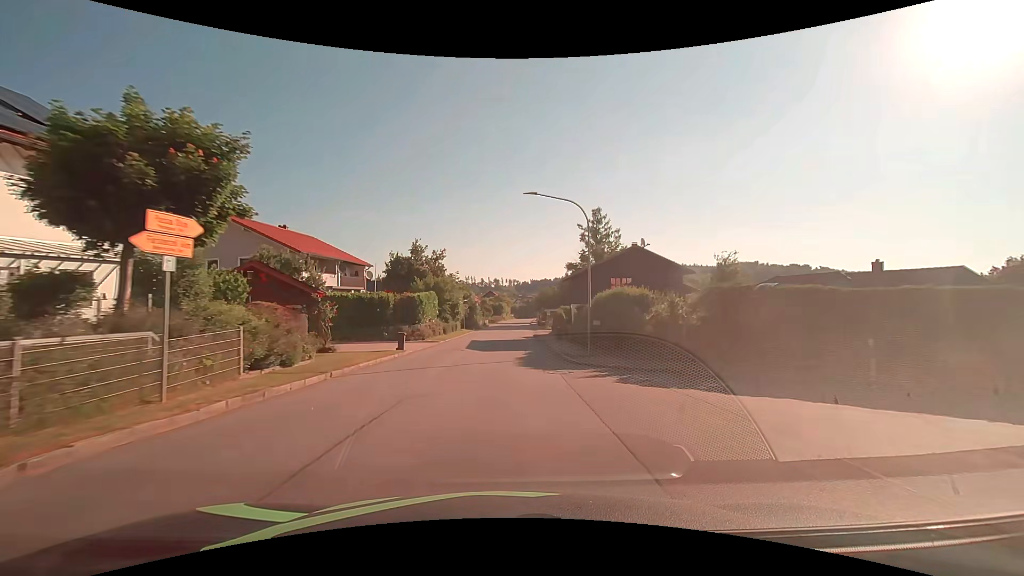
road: tertiary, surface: asphalt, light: Day
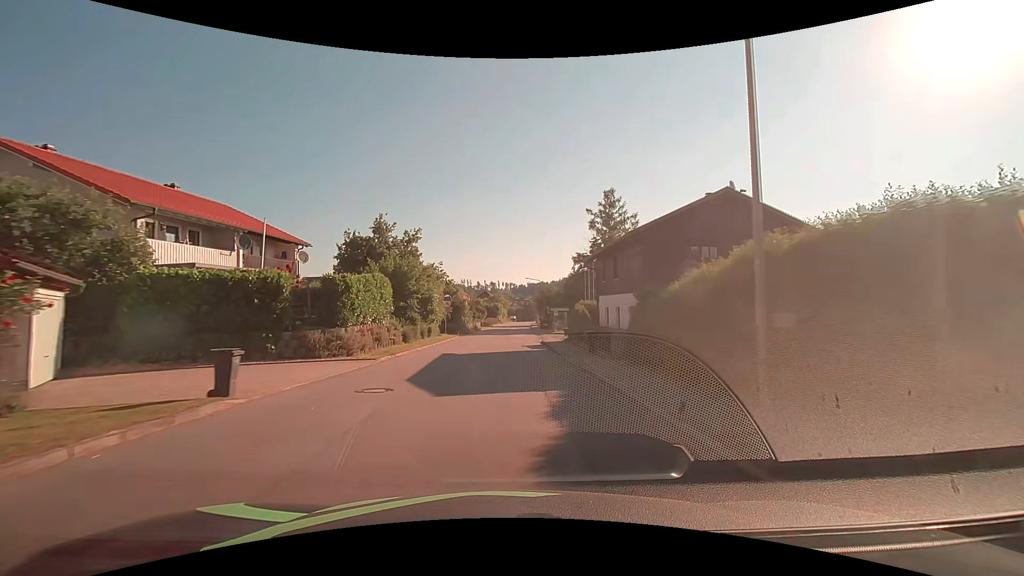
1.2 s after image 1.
(+0.1, +15.5) m; +1°
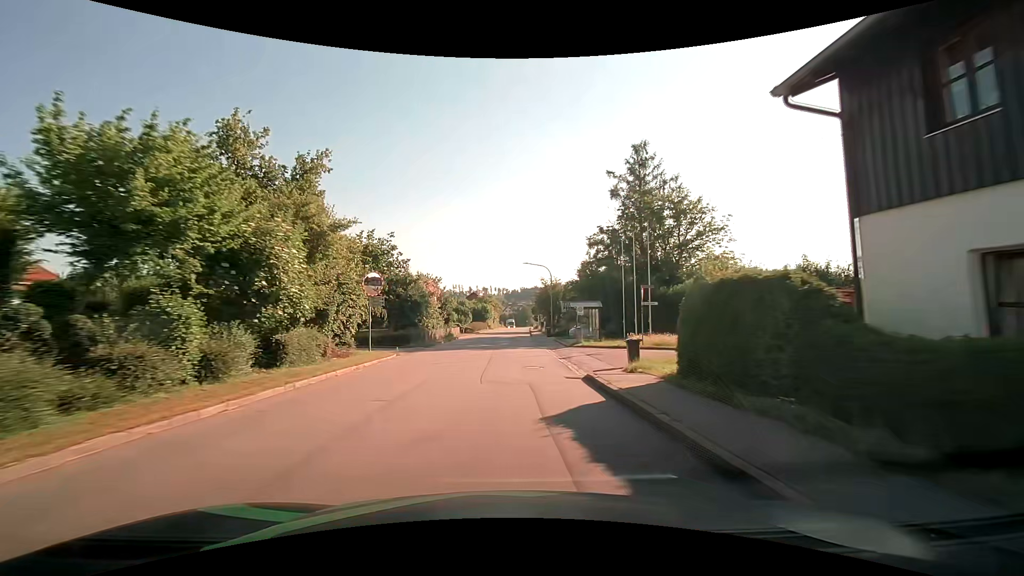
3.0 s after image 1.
(+0.1, +23.2) m; +1°
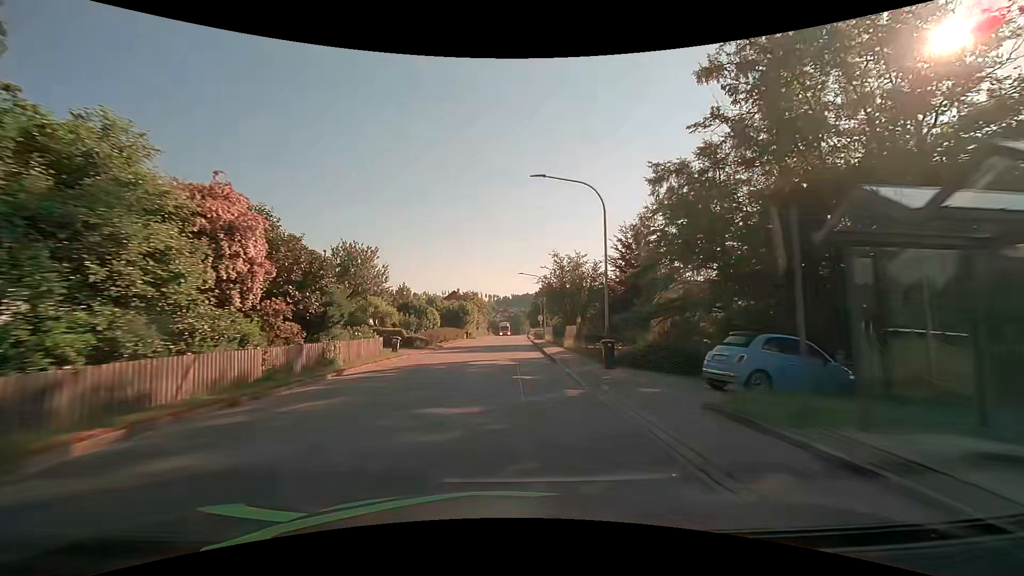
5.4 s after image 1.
(+0.2, +31.2) m; +1°
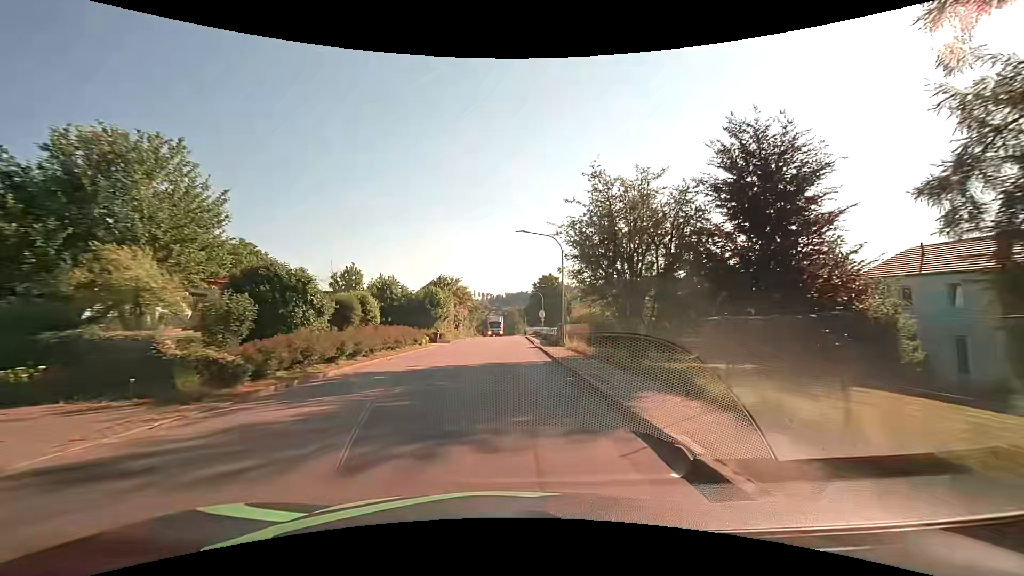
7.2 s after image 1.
(+0.1, +23.3) m; 0°
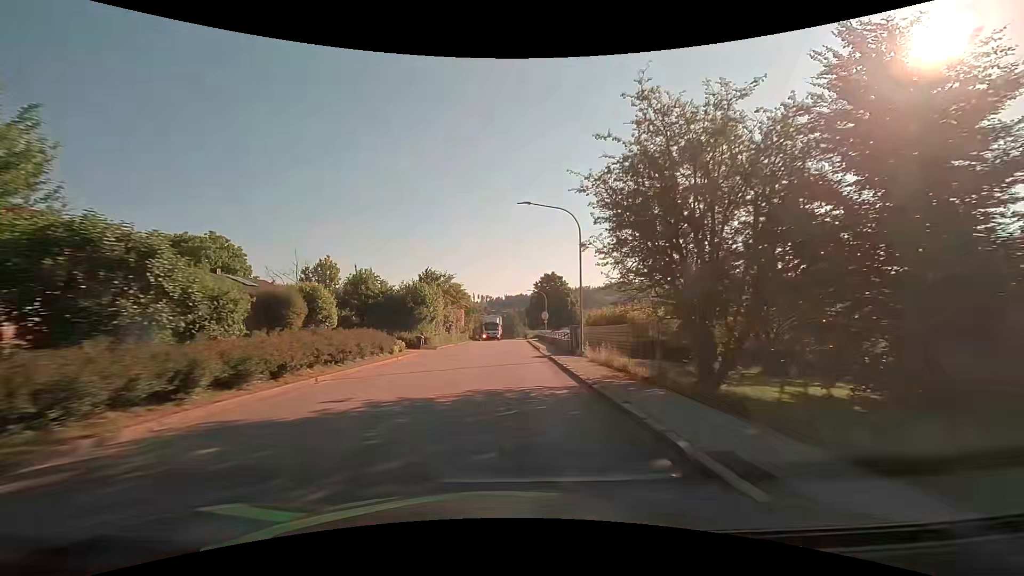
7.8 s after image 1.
(0.0, +7.7) m; 0°
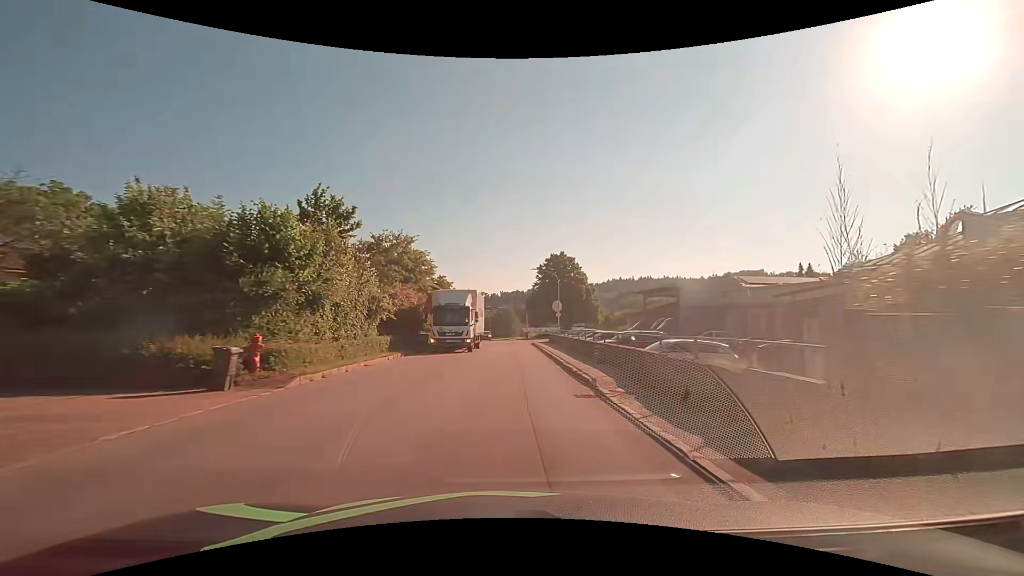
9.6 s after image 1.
(0.0, +23.3) m; 0°
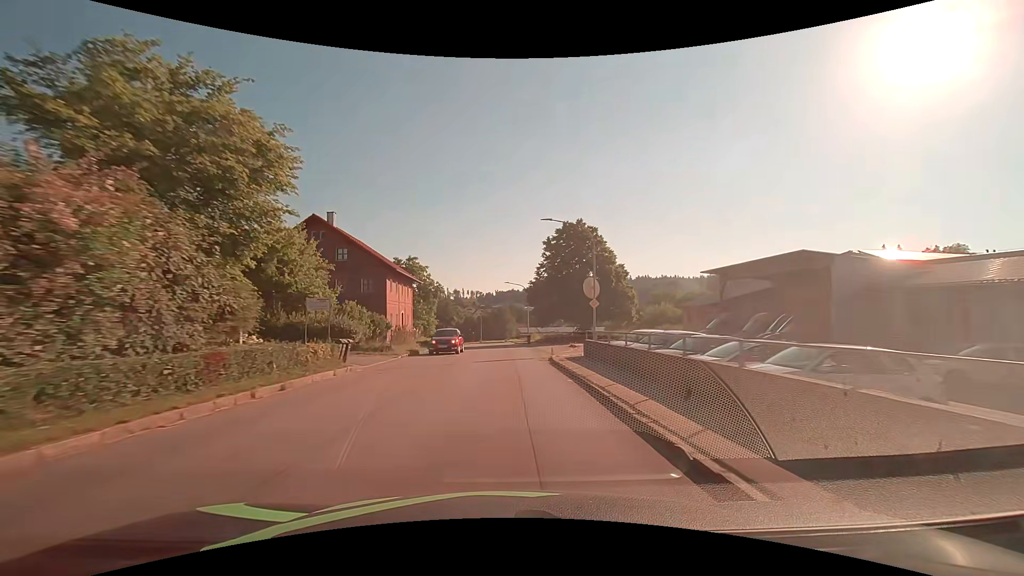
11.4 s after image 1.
(+0.2, +23.4) m; 0°
(0, +10) (0, +20) (0, +30) (0, +40) (0, +50) (-1, +60) (-2, +70) (-3, +80) (-4, +90) (-5, +100) m
